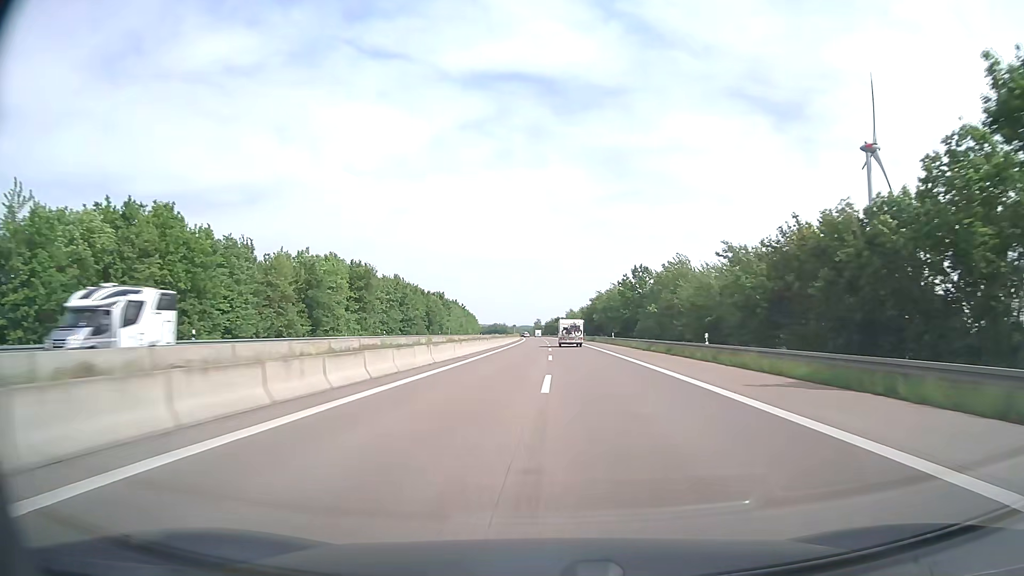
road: motorway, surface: asphalt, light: Day
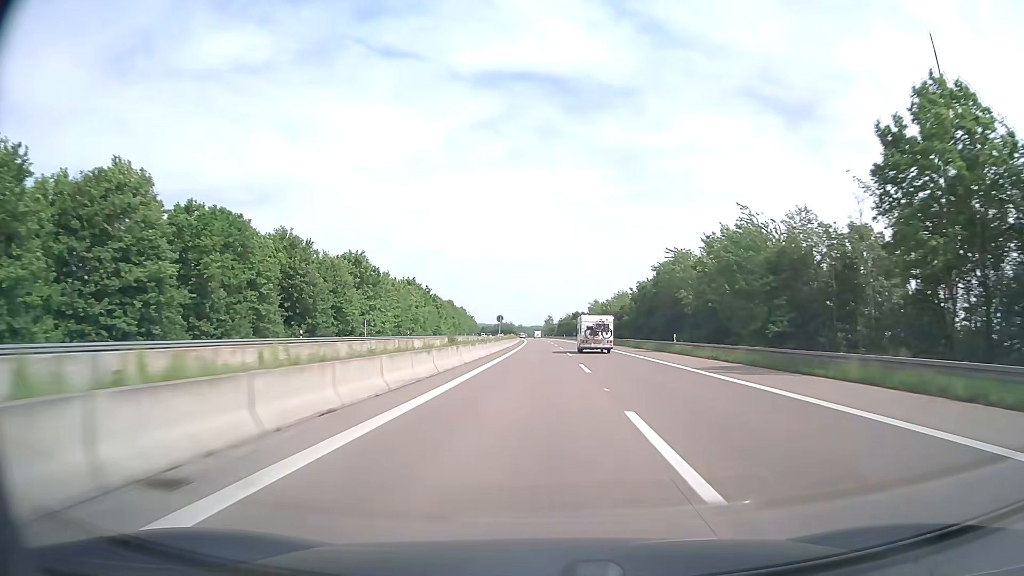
(-0.6, +80.8) m; -1°
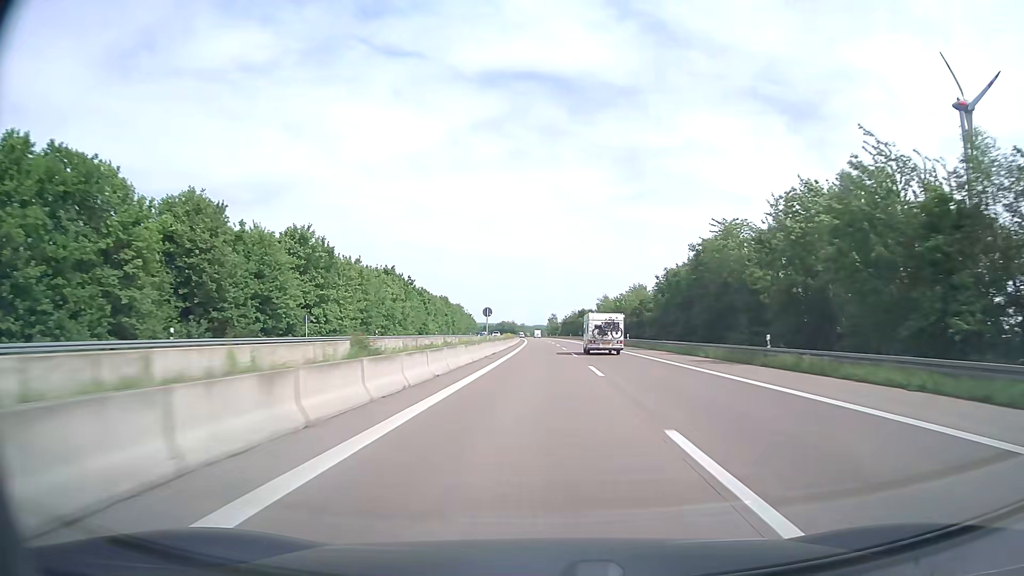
(0.0, +20.1) m; 0°
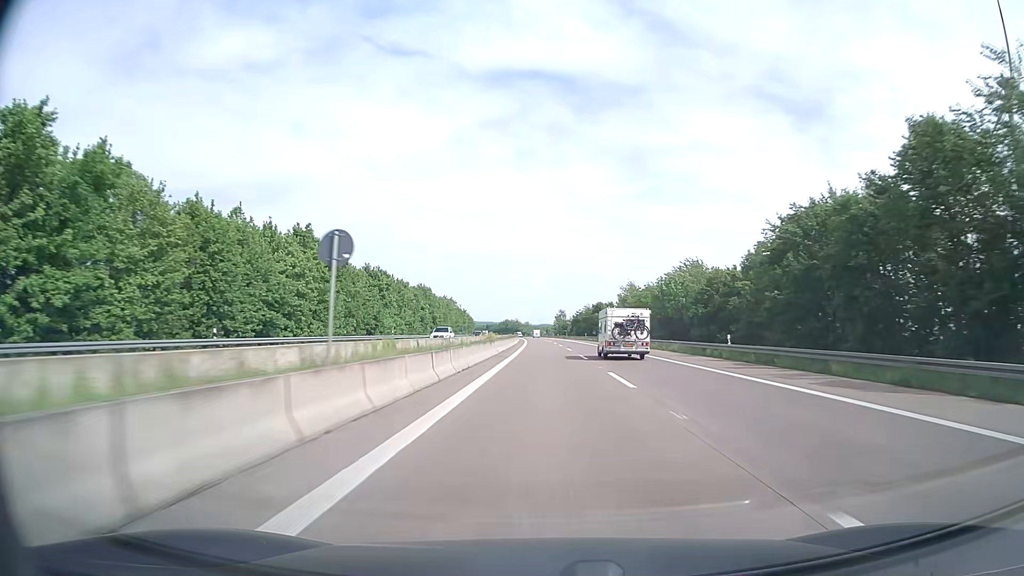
(-0.2, +40.0) m; -1°
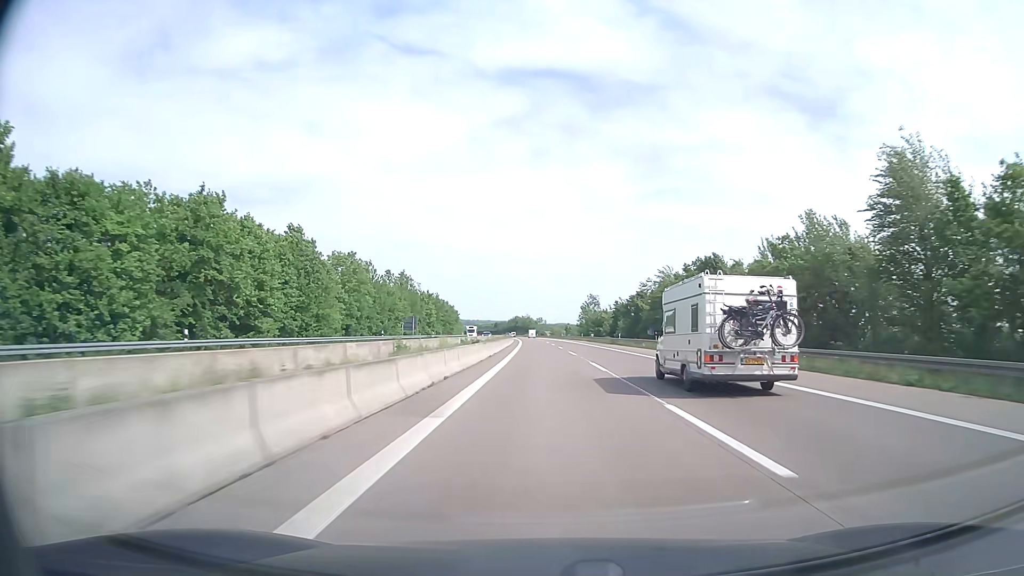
(-0.8, +99.5) m; -1°
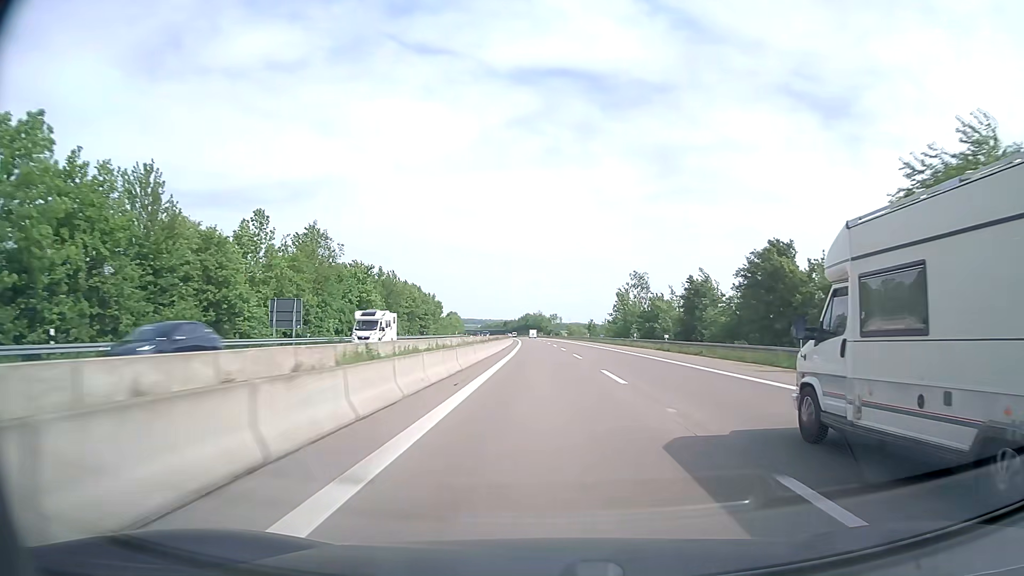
(-0.5, +59.5) m; -1°
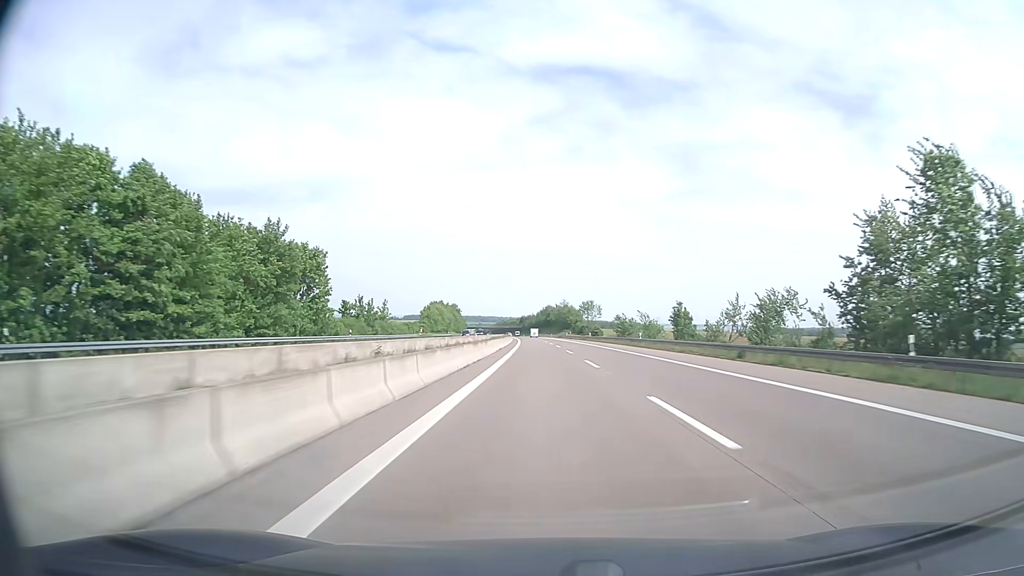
(-1.7, +99.1) m; -2°
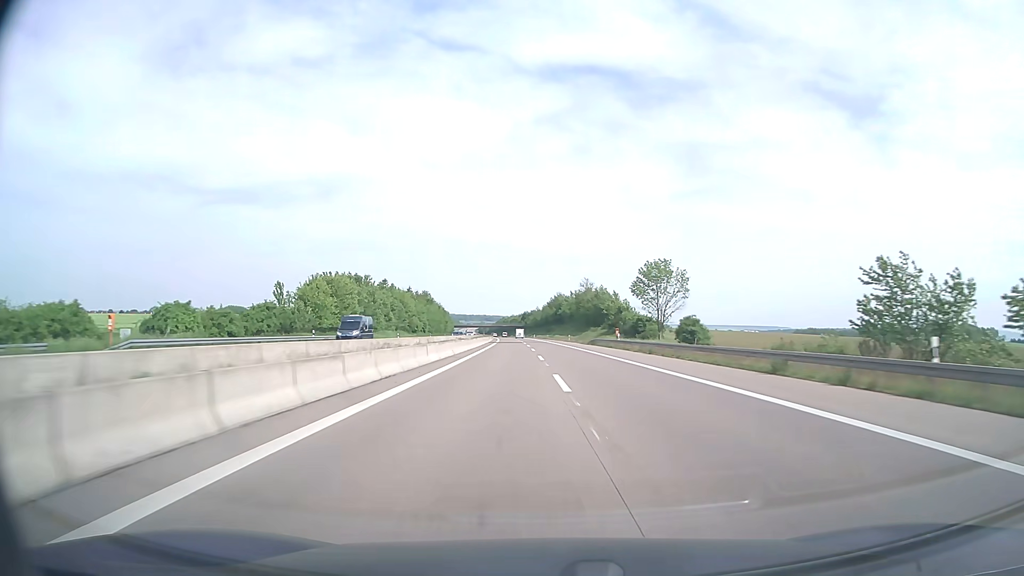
(-0.5, +99.2) m; -1°
